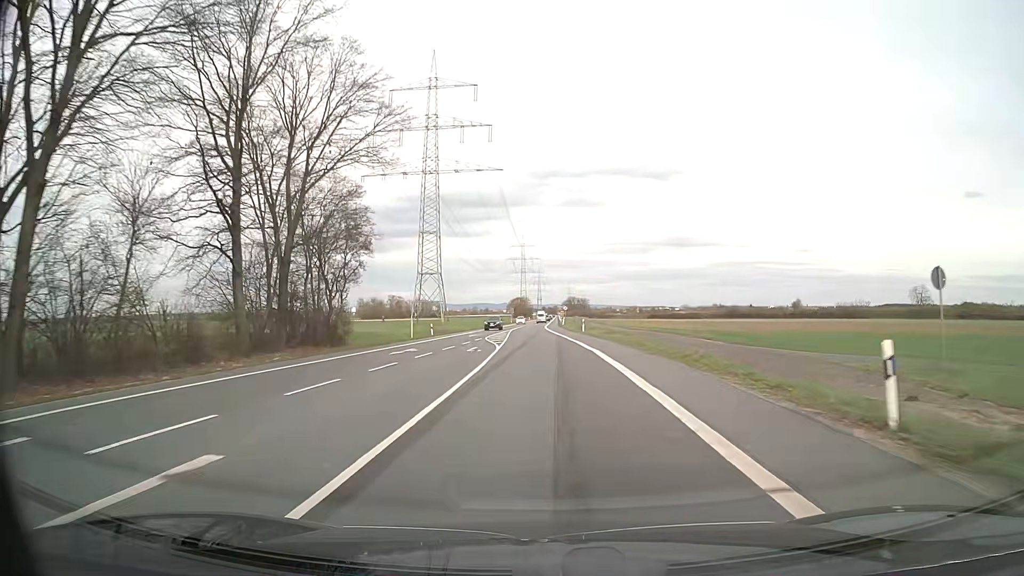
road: secondary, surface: asphalt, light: Day
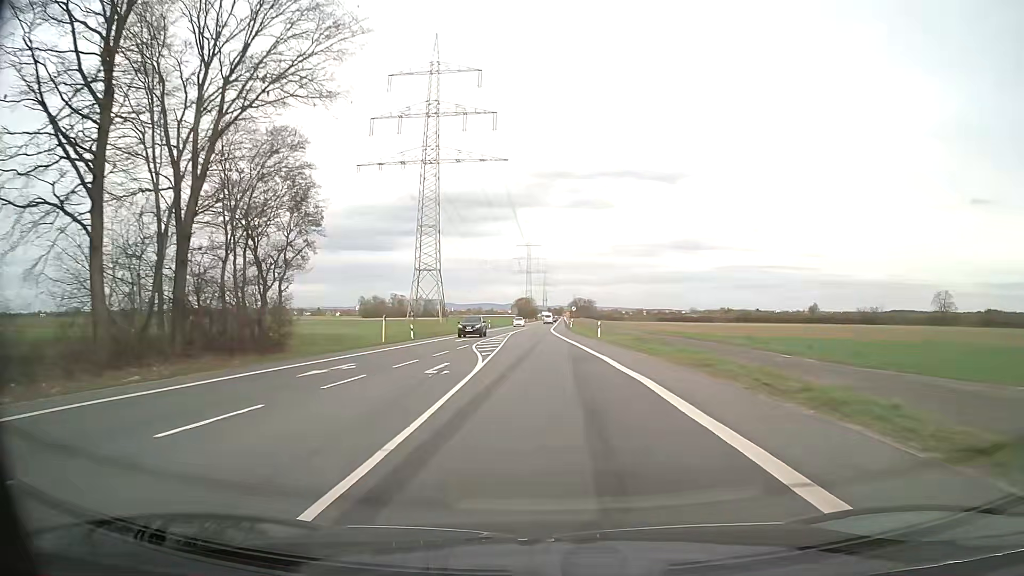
(-0.1, +11.1) m; -1°
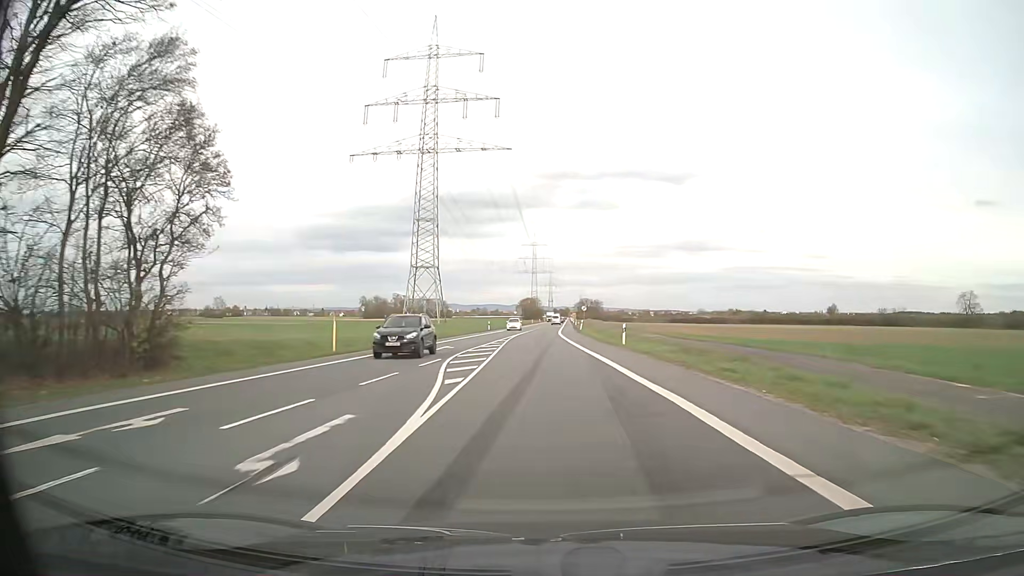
(0.0, +11.1) m; 0°
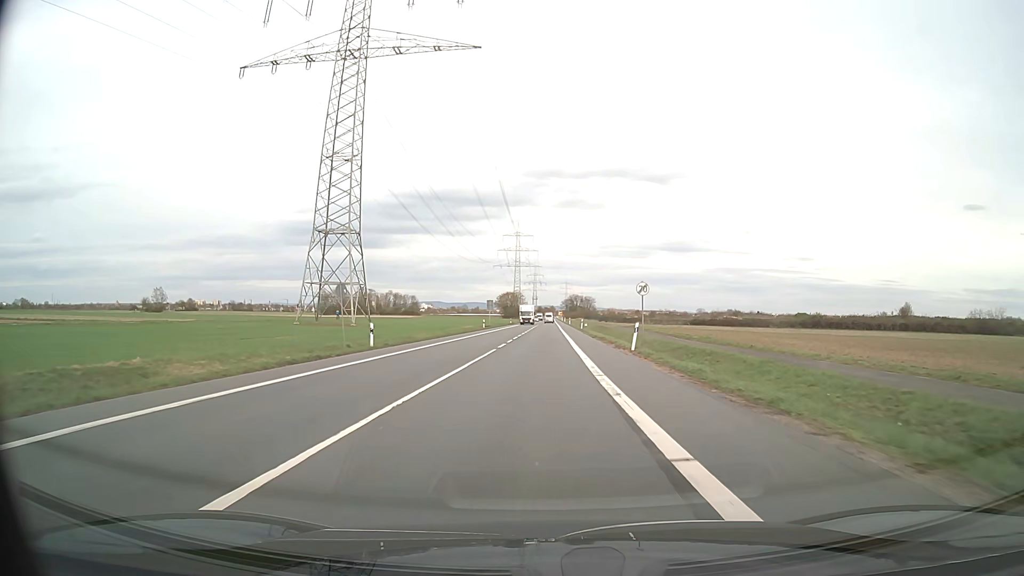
(-0.2, +55.7) m; +1°
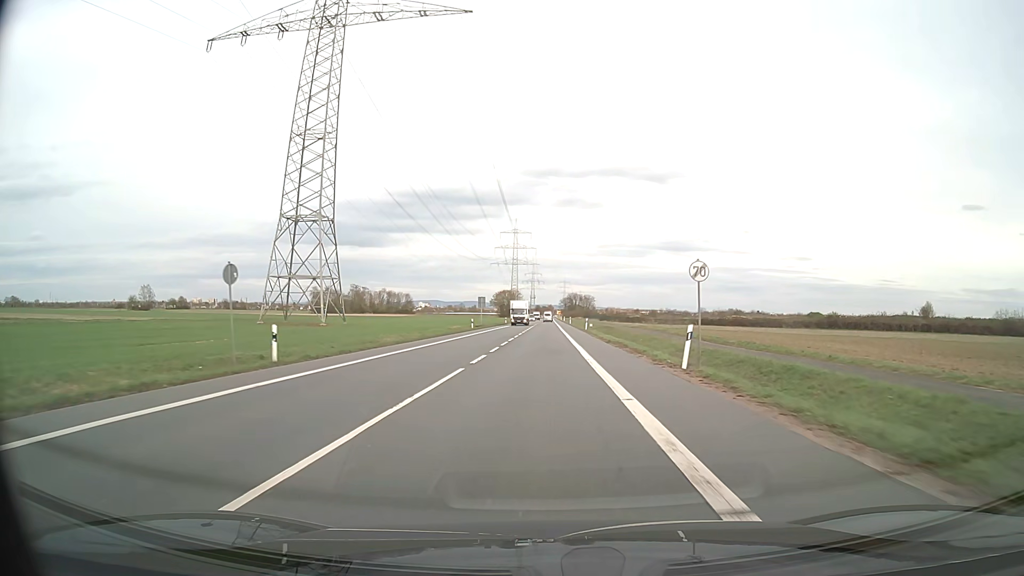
(0.0, +11.2) m; 0°
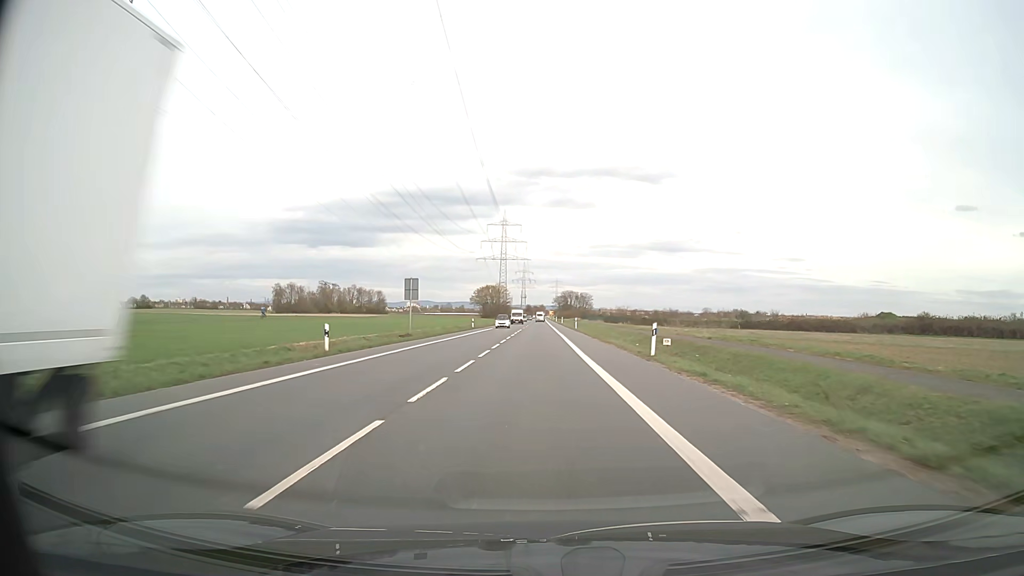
(+0.4, +45.2) m; +1°
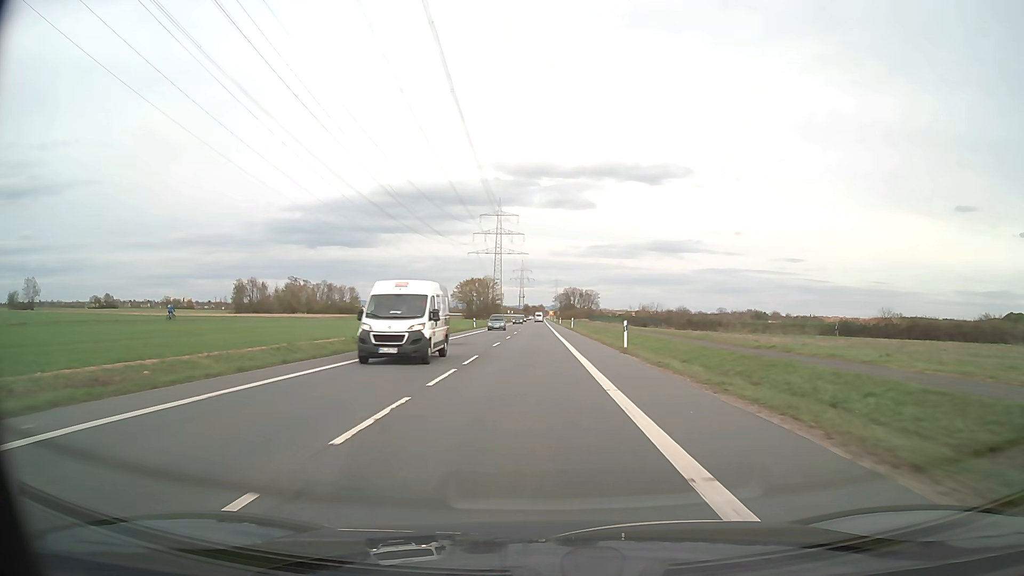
(+0.1, +45.5) m; 0°
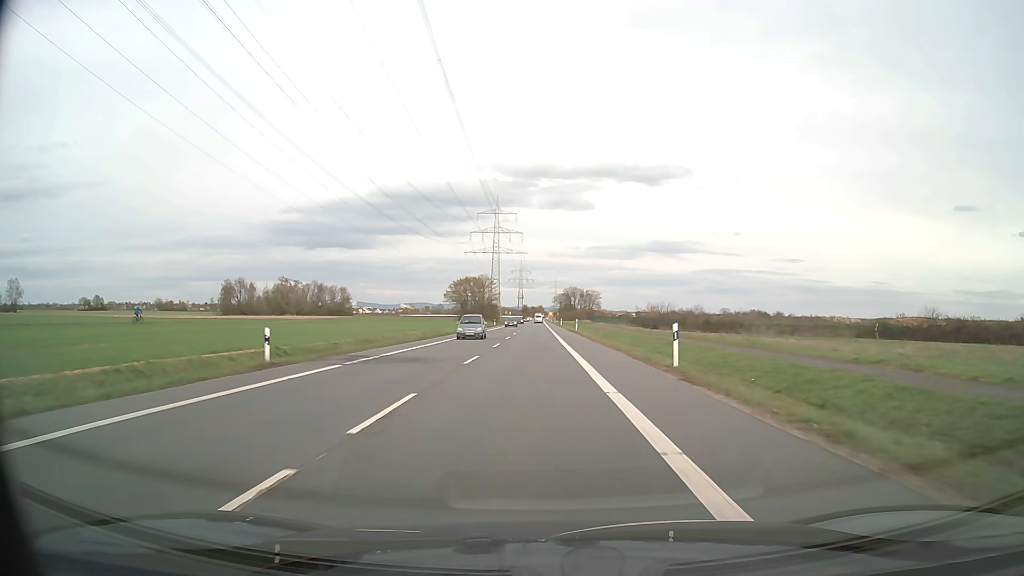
(0.0, +11.4) m; 0°
(0, +10) (0, +20) (0, +30) (0, +40) (0, +50) (0, +60) (0, +70) (0, +80) (0, +90) (0, +100) m
